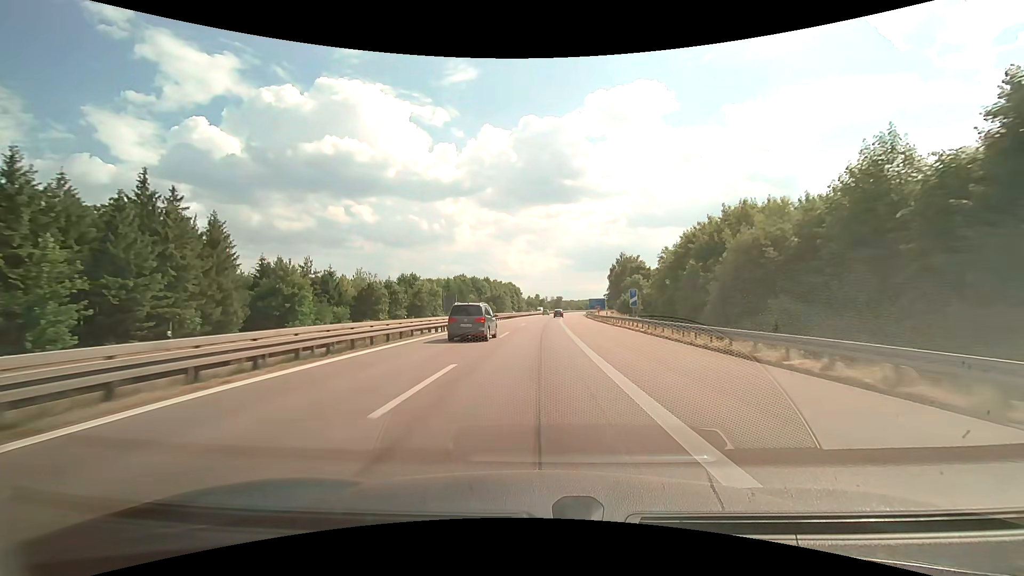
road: motorway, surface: asphalt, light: Day
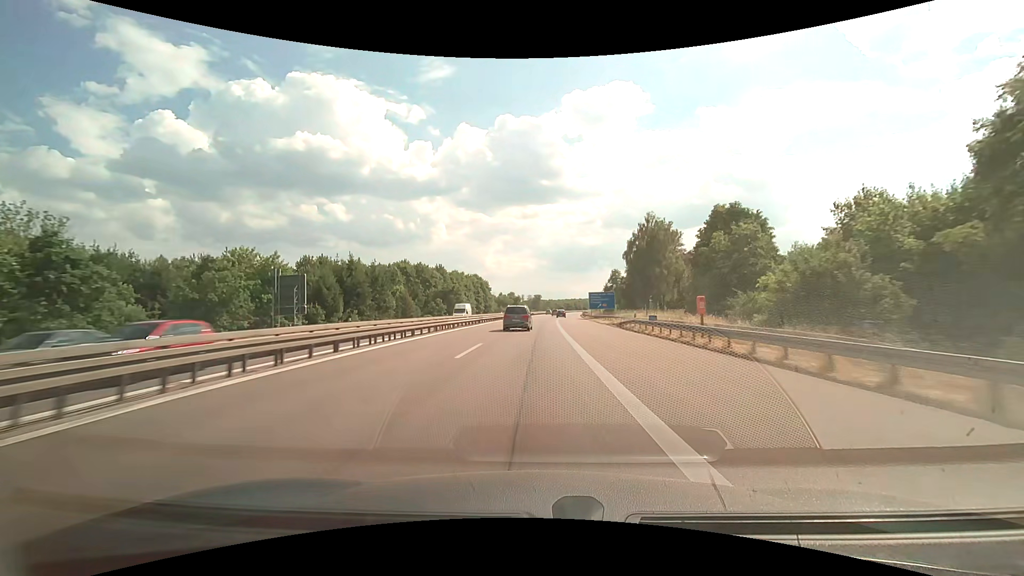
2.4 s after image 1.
(+1.5, +64.4) m; +3°
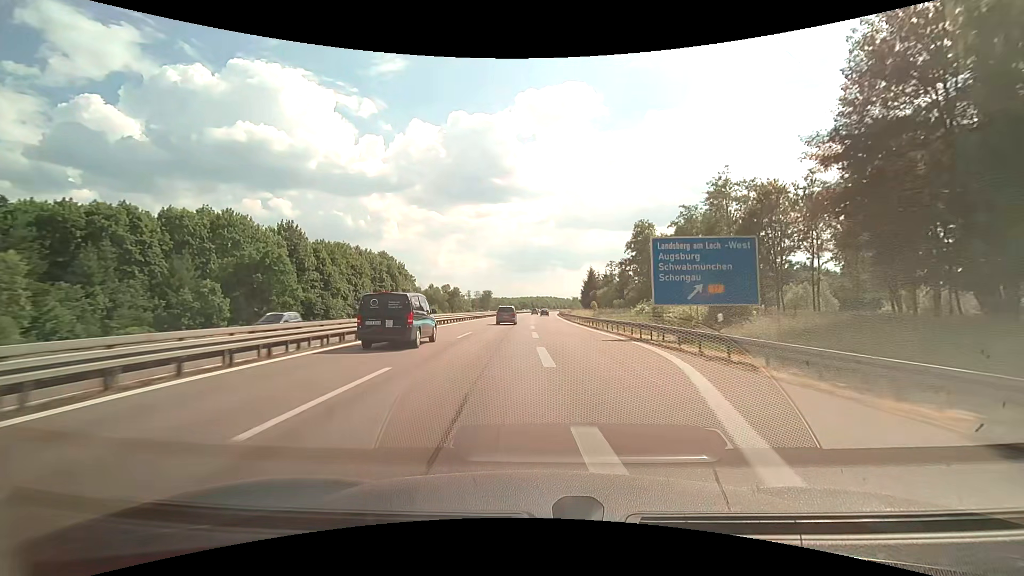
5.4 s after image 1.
(+2.2, +80.4) m; +5°
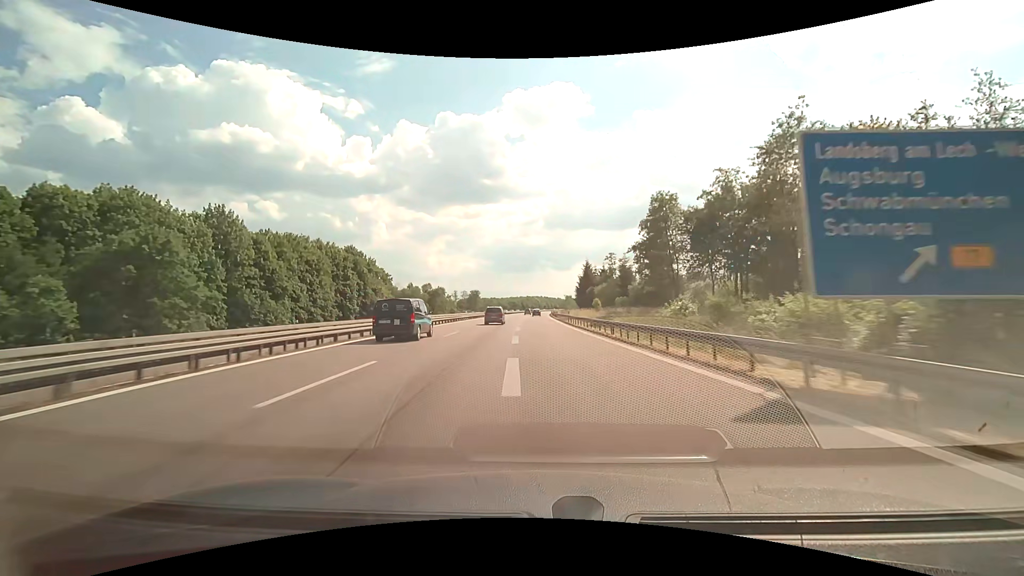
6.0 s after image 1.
(+0.2, +16.0) m; +1°
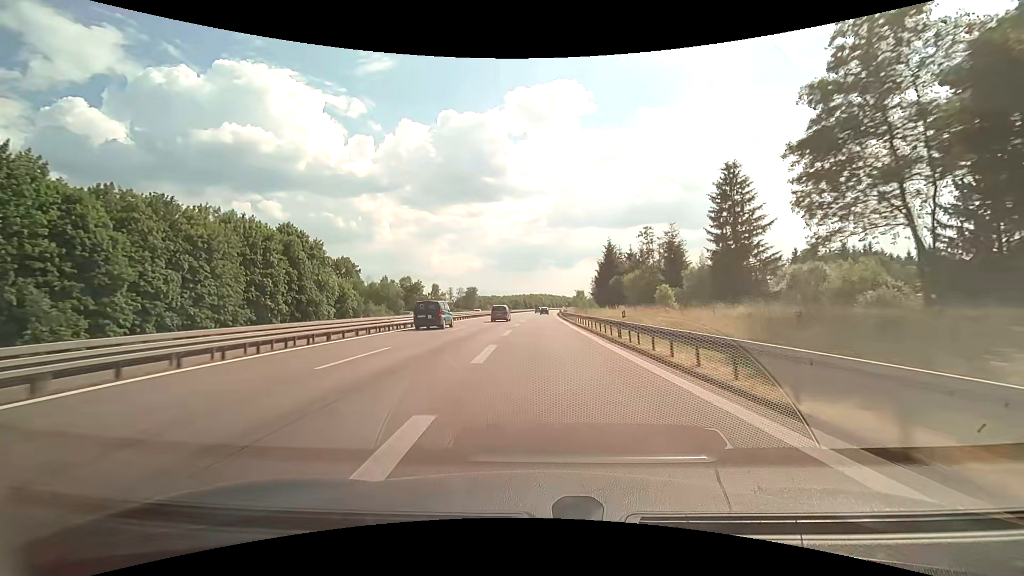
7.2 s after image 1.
(0.0, +31.6) m; 0°
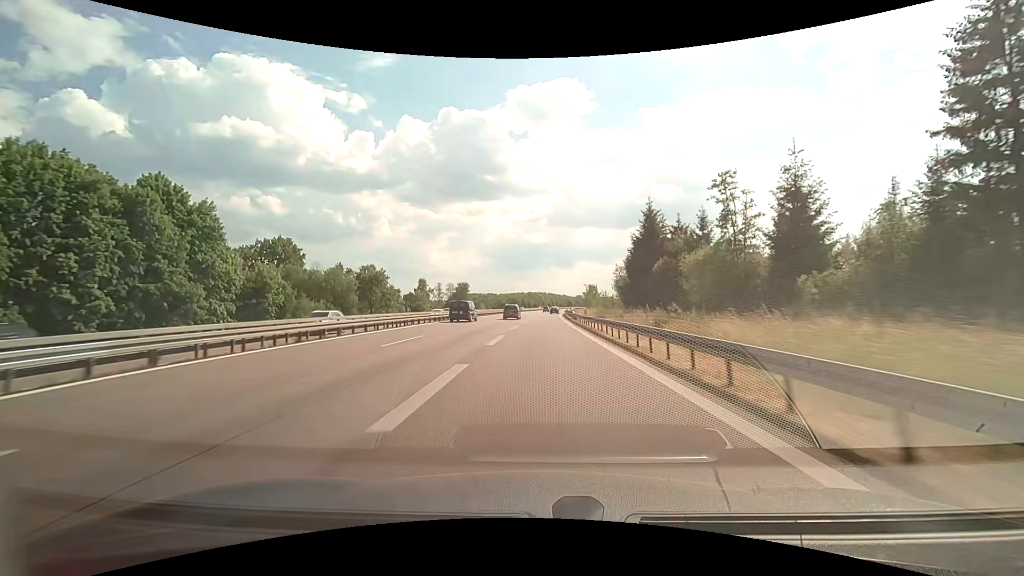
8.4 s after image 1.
(0.0, +30.4) m; 0°
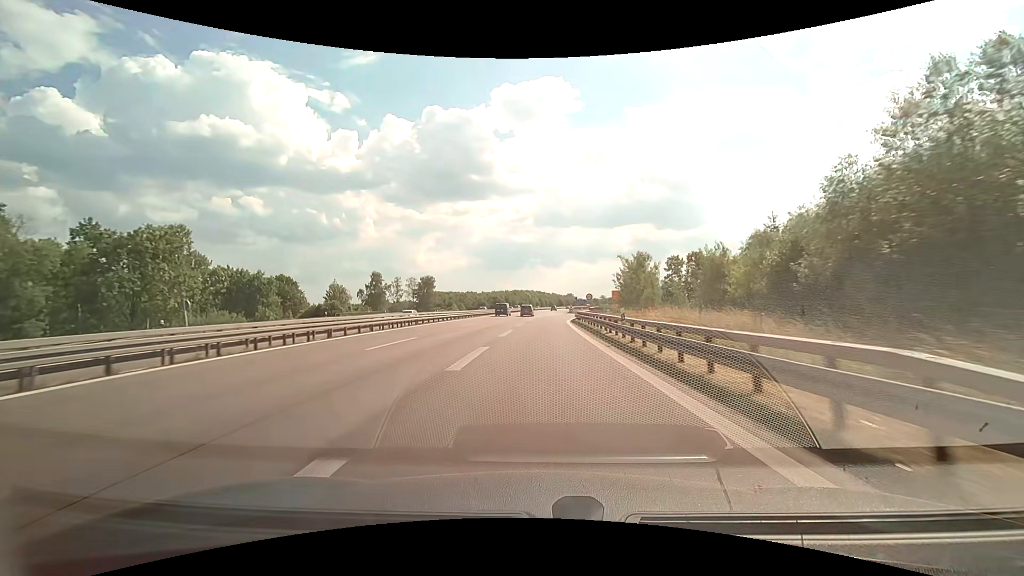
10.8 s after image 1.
(+0.8, +54.7) m; +1°
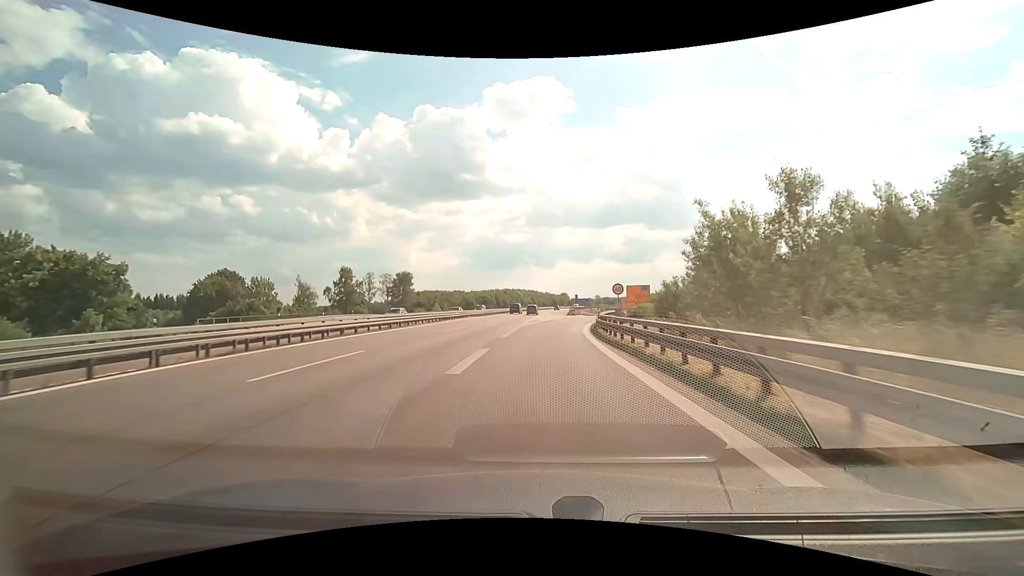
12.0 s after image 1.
(+0.2, +24.2) m; +1°
(0, +10) (0, +20) (+1, +30) (+2, +40) (+4, +50) (+5, +60) (+7, +69) (+9, +79) (+11, +89) (+13, +99) m
